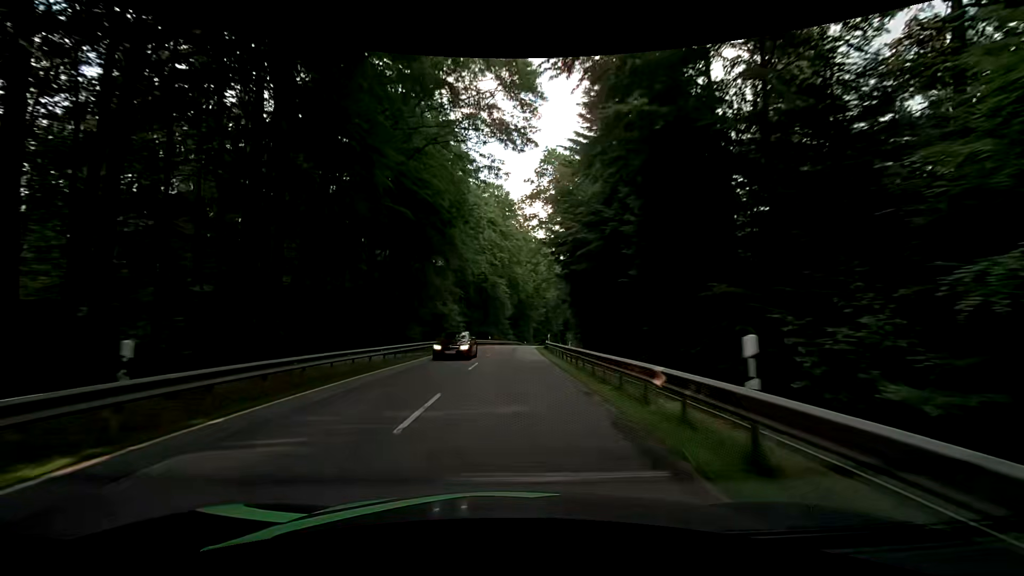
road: secondary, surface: asphalt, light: Day
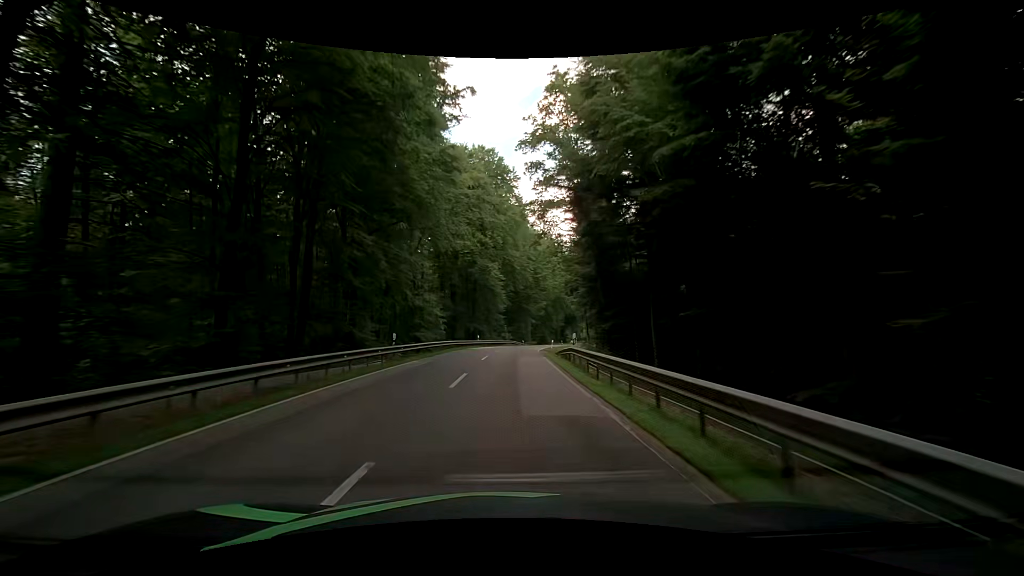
(-0.2, +16.5) m; -1°
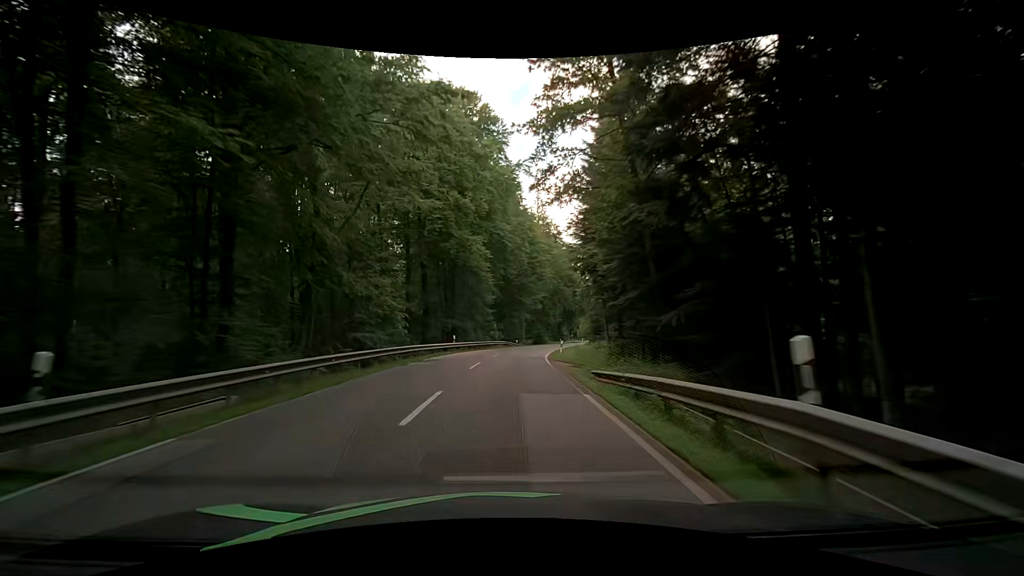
(+0.4, +16.8) m; +1°
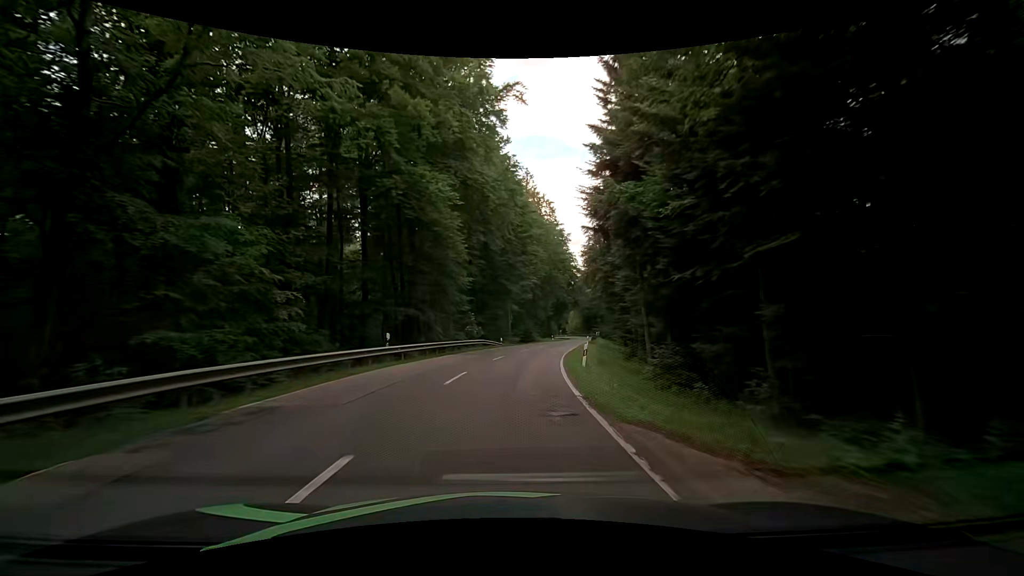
(+0.3, +17.0) m; +2°
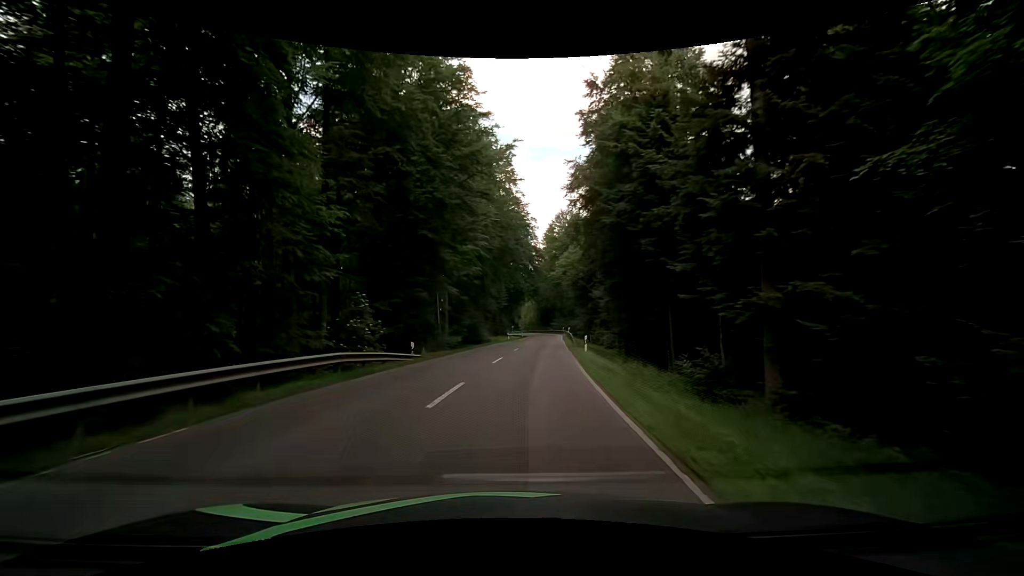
(+1.4, +25.7) m; +6°
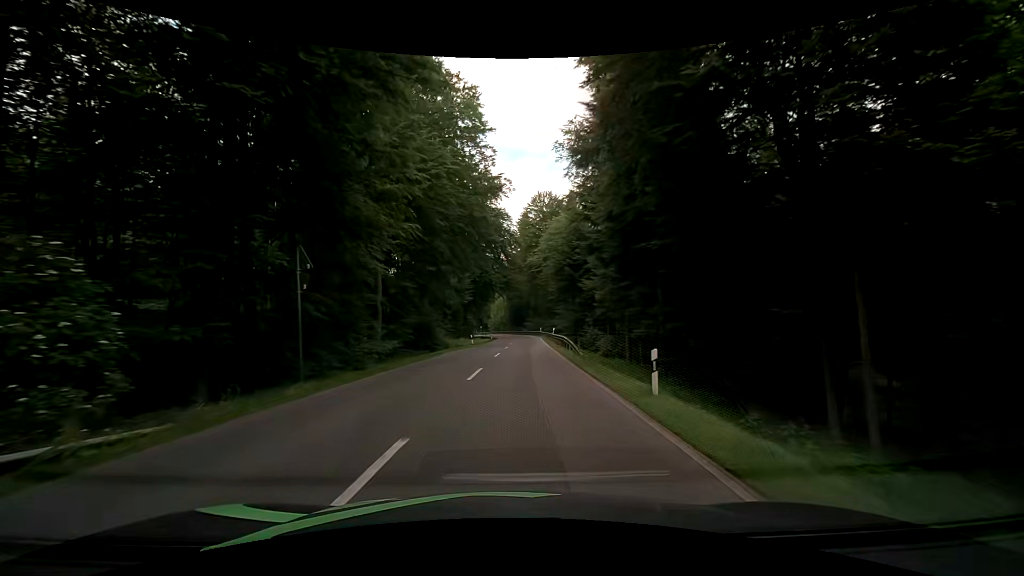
(+0.7, +17.2) m; +3°
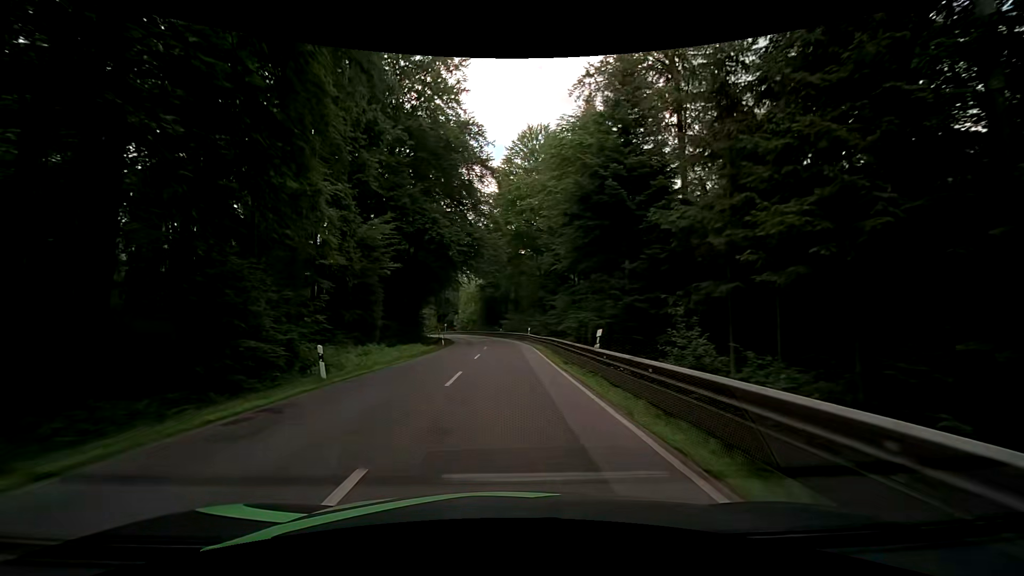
(+1.4, +34.4) m; +3°
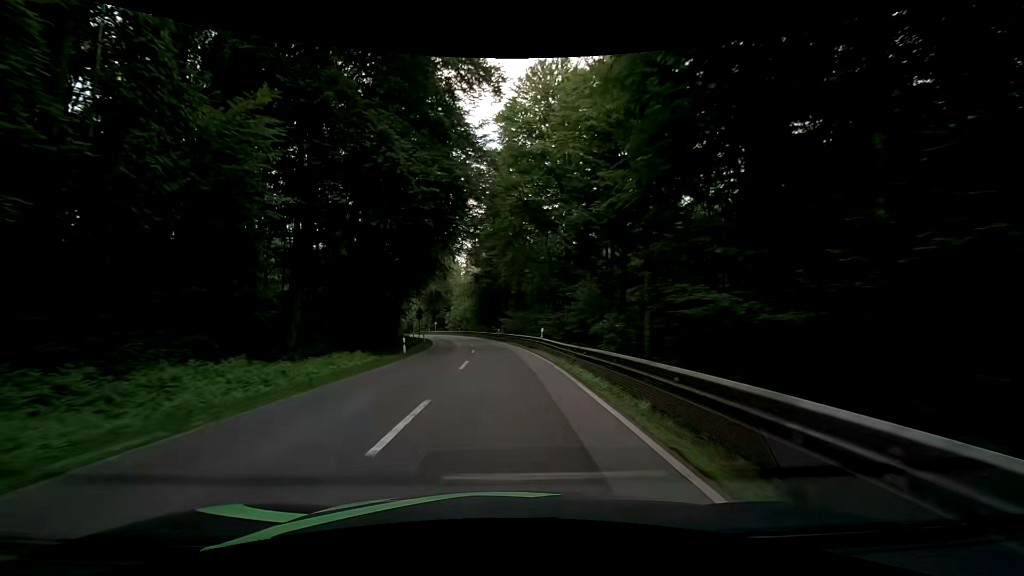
(+0.1, +17.5) m; 0°
(0, +10) (0, +20) (-1, +30) (-1, +40) (-2, +50) (-4, +60) (-6, +70) (-8, +79) (-11, +89) (-14, +98) m
